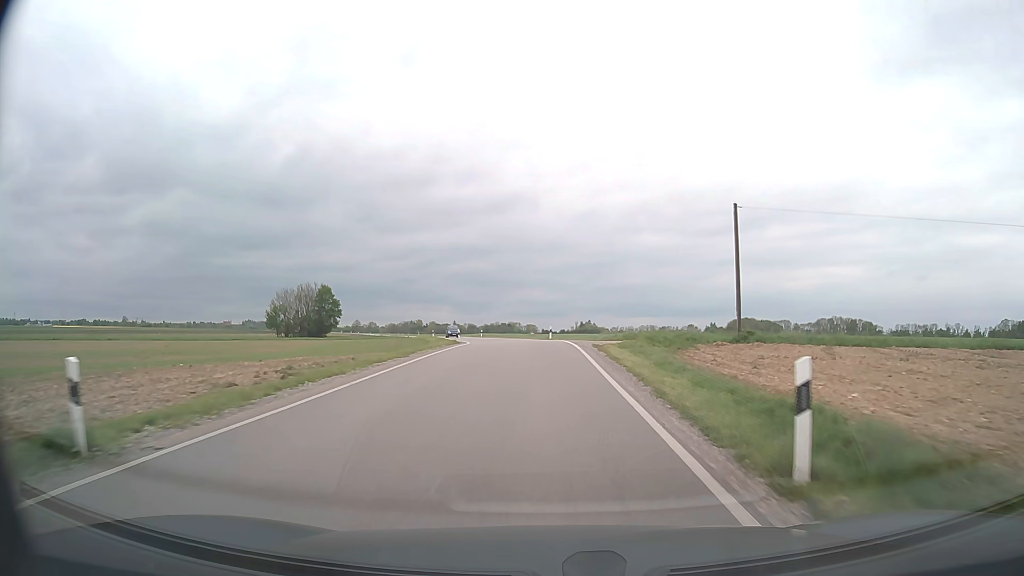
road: secondary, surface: asphalt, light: Day
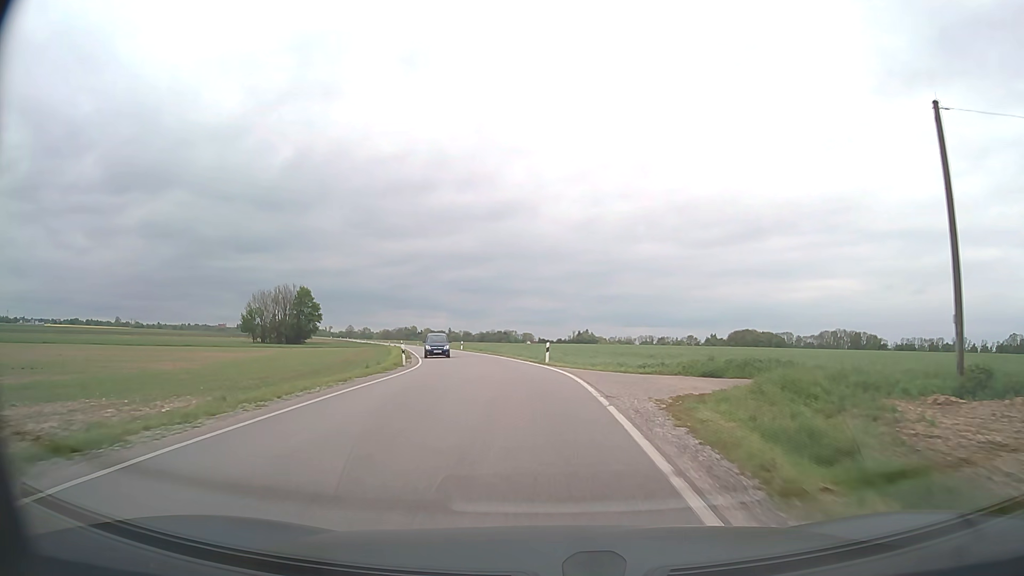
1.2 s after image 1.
(+0.1, +18.1) m; 0°
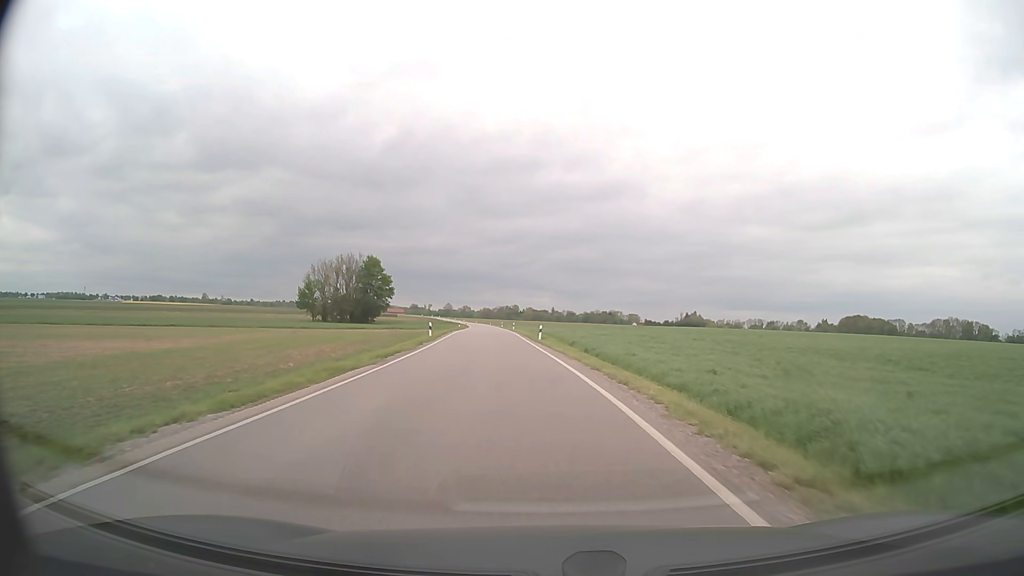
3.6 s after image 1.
(-2.2, +34.0) m; -9°
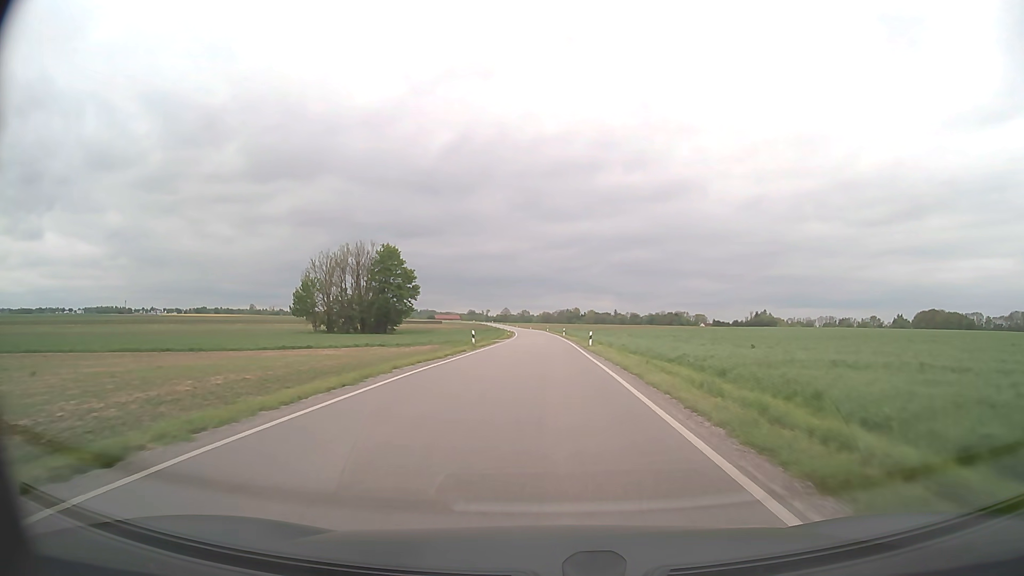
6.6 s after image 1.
(-3.0, +46.0) m; -5°
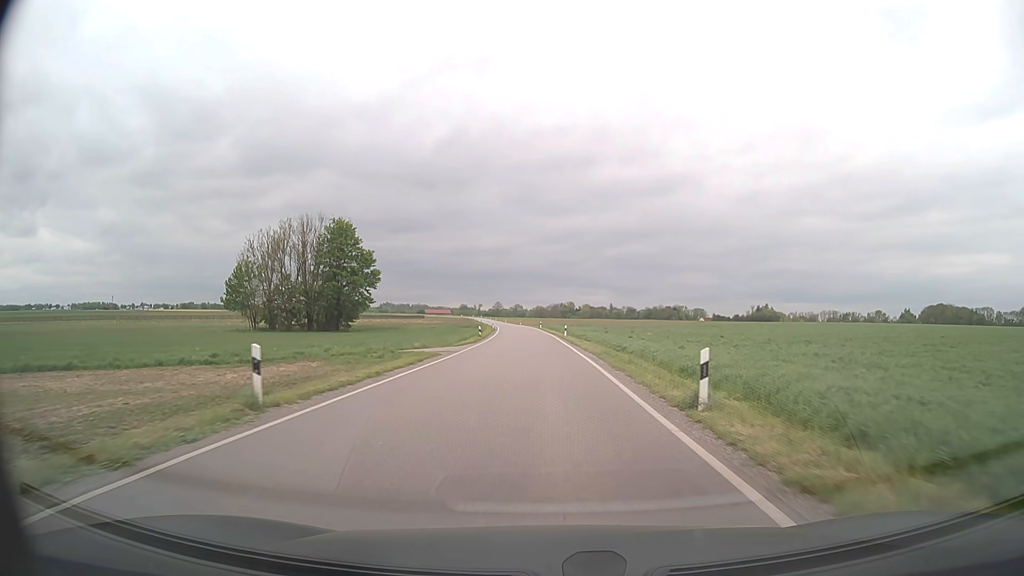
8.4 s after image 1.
(+0.1, +29.6) m; +1°
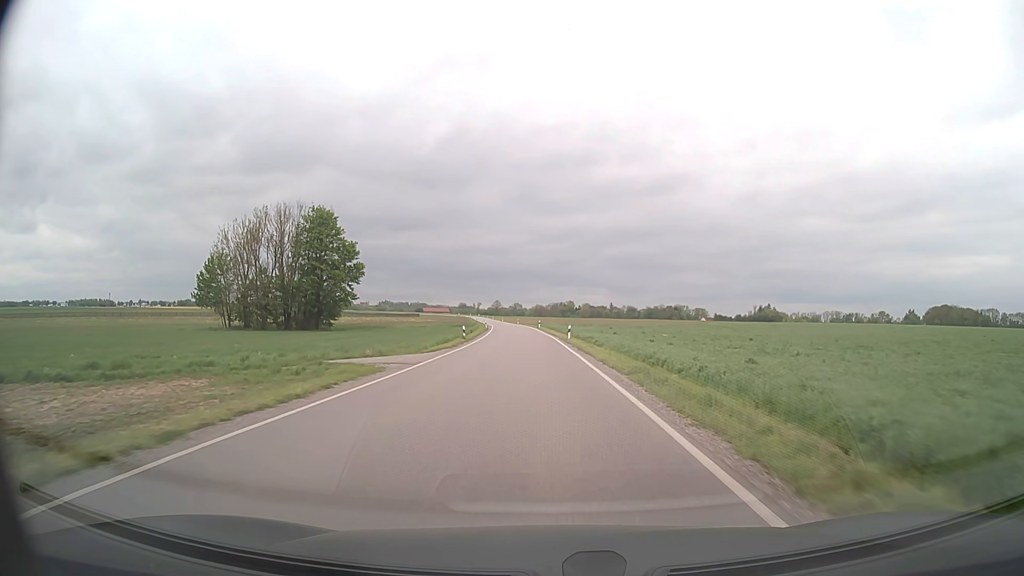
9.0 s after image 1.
(0.0, +10.2) m; 0°
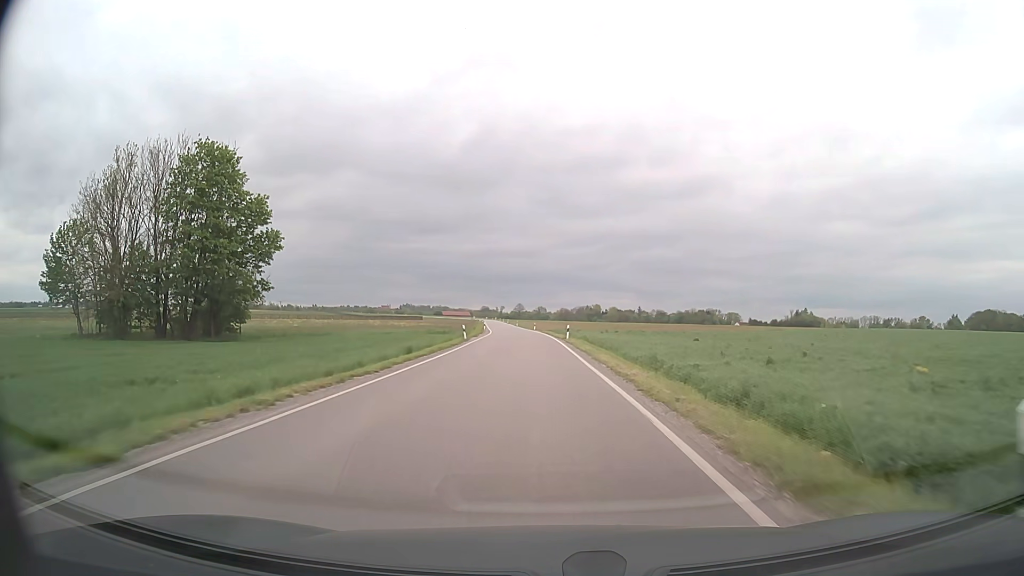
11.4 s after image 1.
(-0.6, +42.0) m; -2°
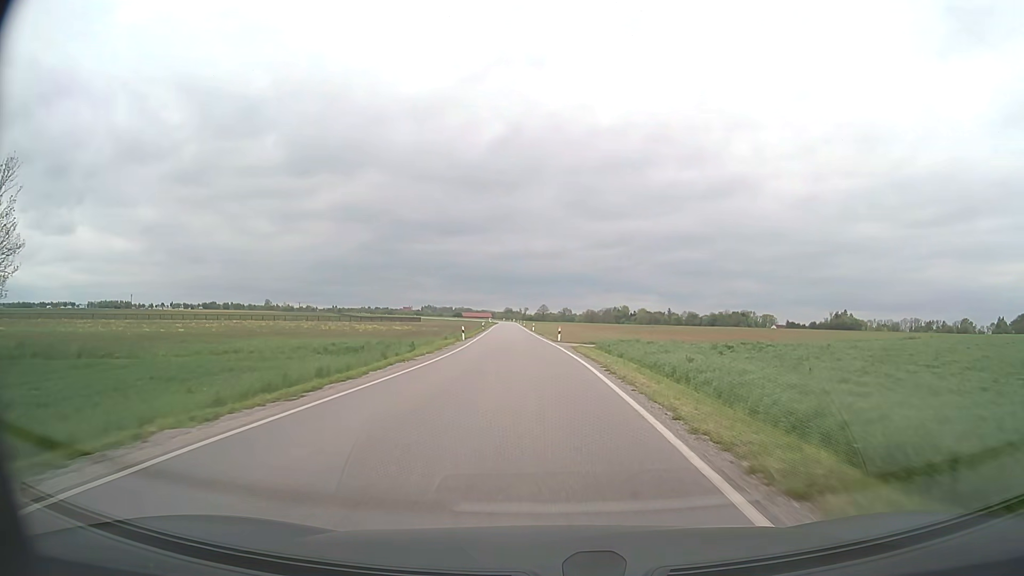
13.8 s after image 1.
(-0.7, +43.3) m; -2°
(0, +10) (0, +20) (-1, +30) (-1, +40) (-2, +50) (-2, +60) (-3, +70) (-3, +80) (-4, +90) (-5, +100) m
